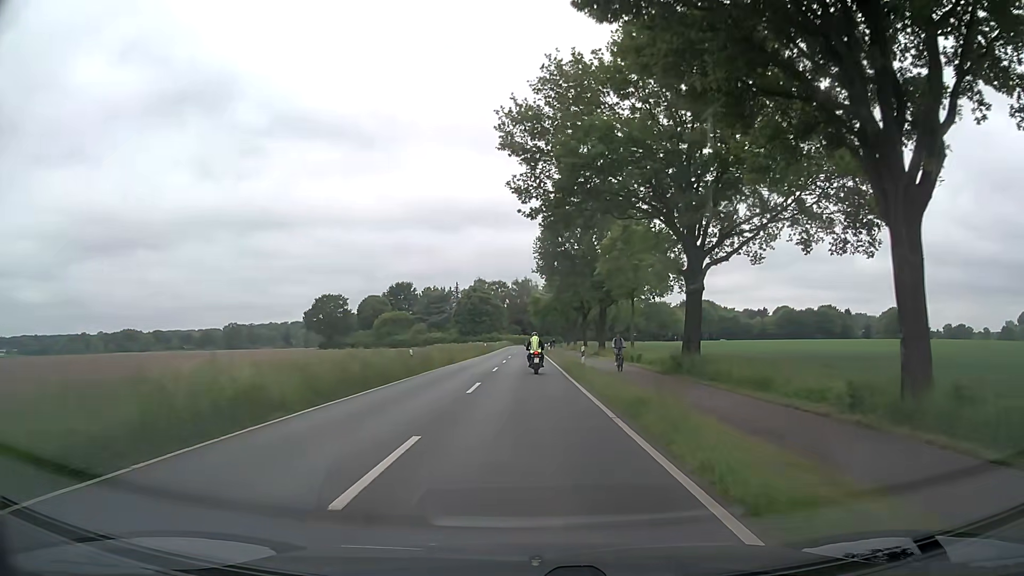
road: secondary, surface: asphalt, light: Day
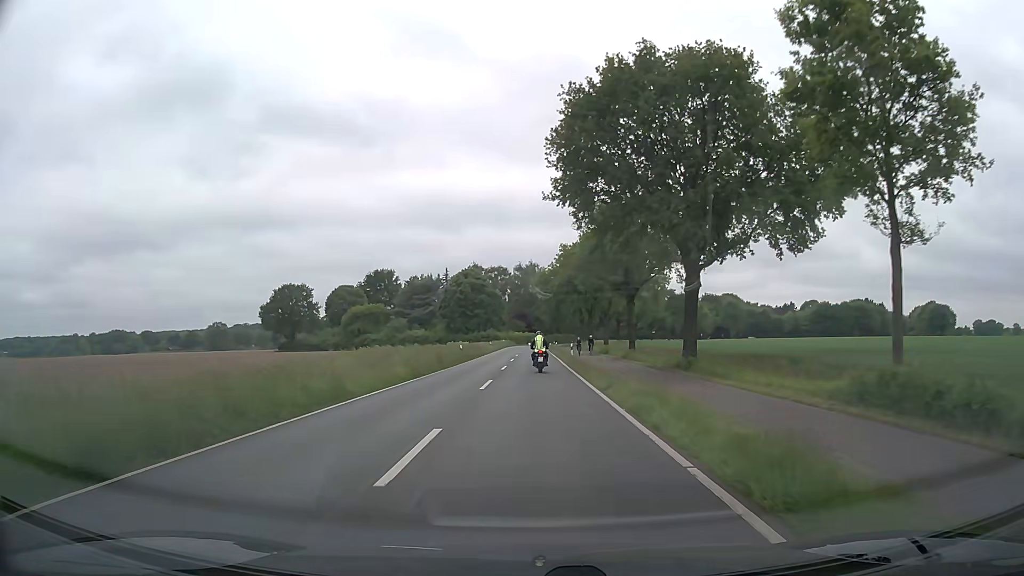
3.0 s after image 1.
(0.0, +35.7) m; 0°
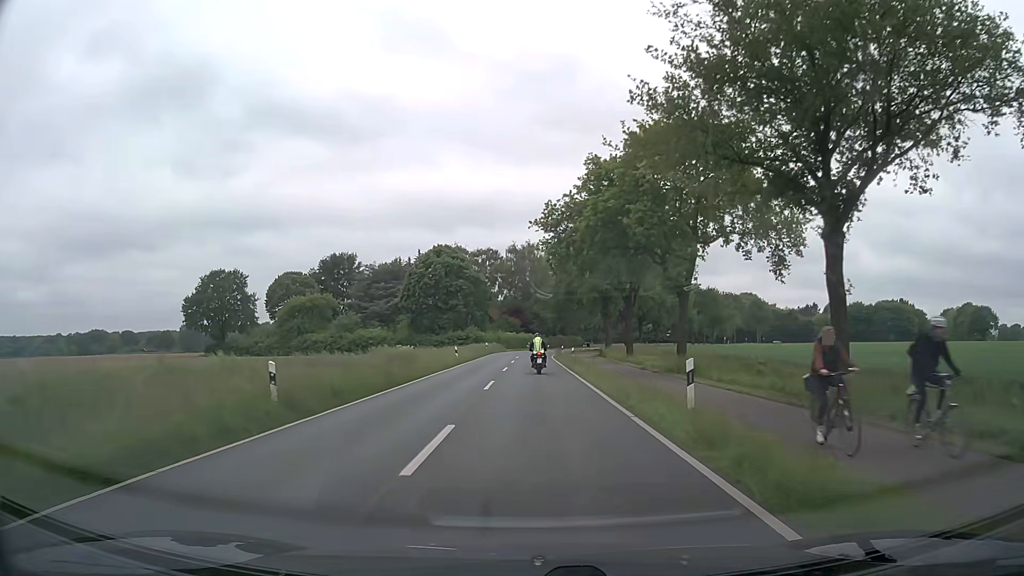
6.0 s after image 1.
(0.0, +36.1) m; 0°
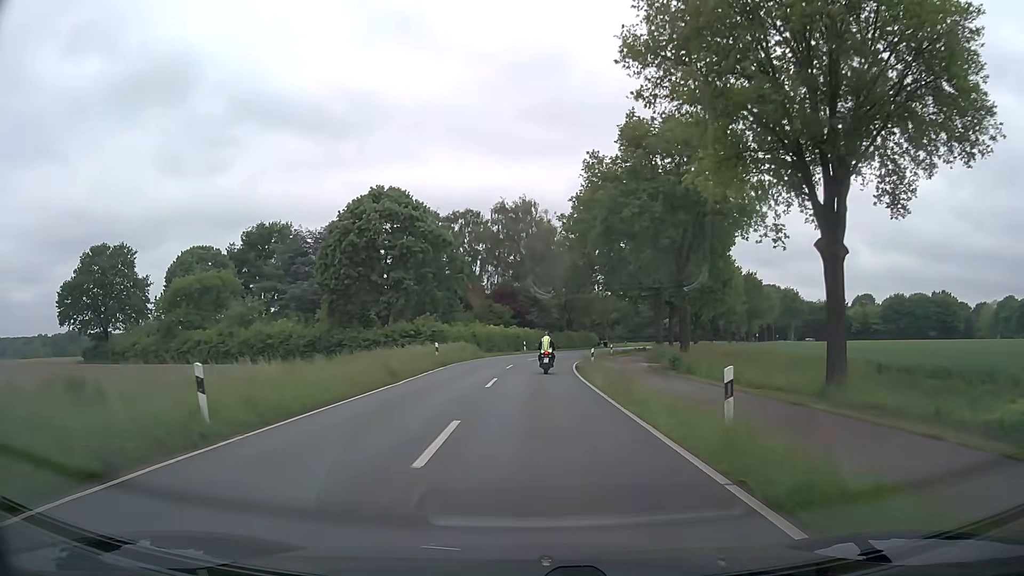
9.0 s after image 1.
(+0.1, +36.5) m; 0°
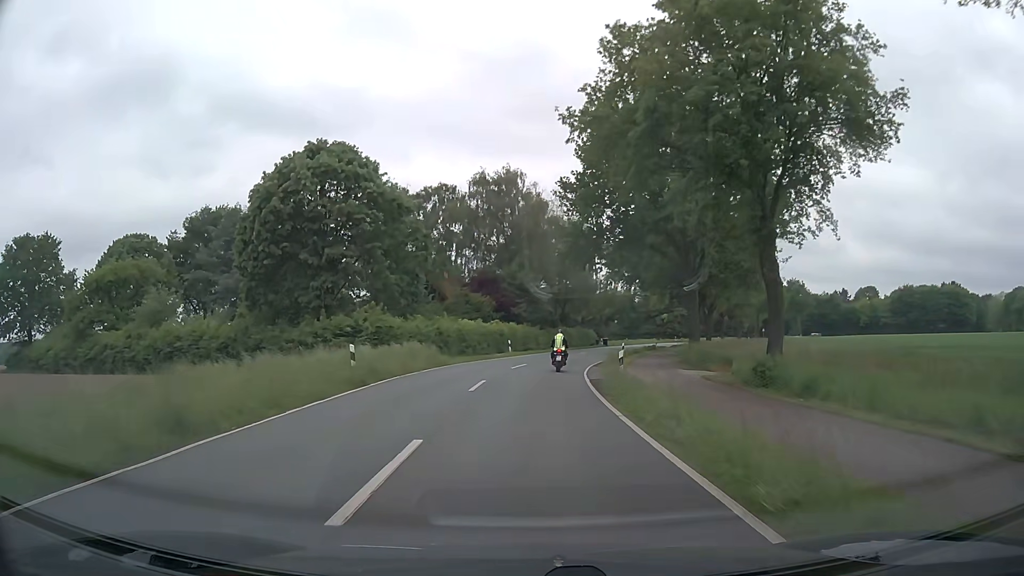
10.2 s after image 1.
(+0.2, +14.6) m; +1°
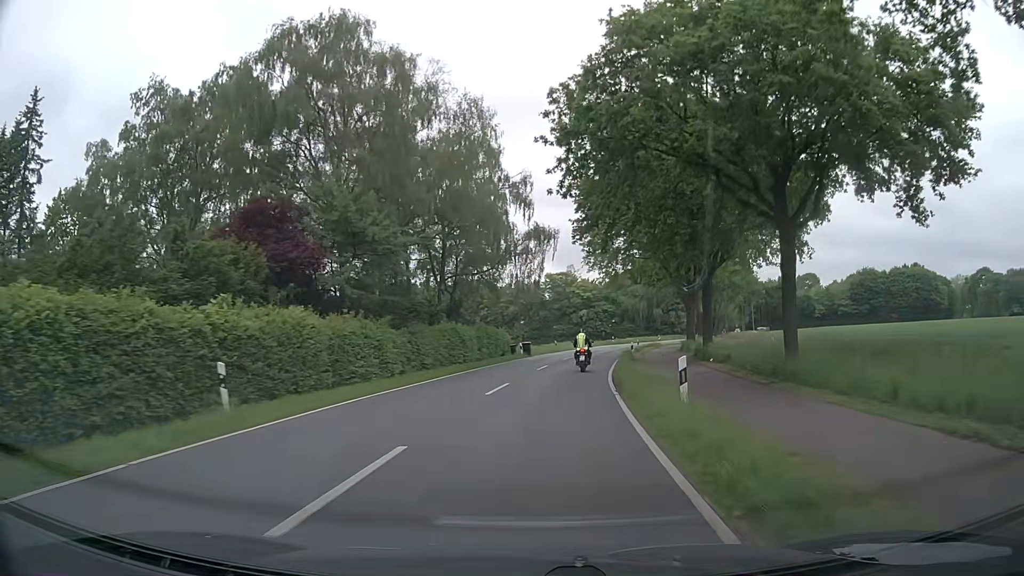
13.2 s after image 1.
(+2.2, +36.4) m; +9°
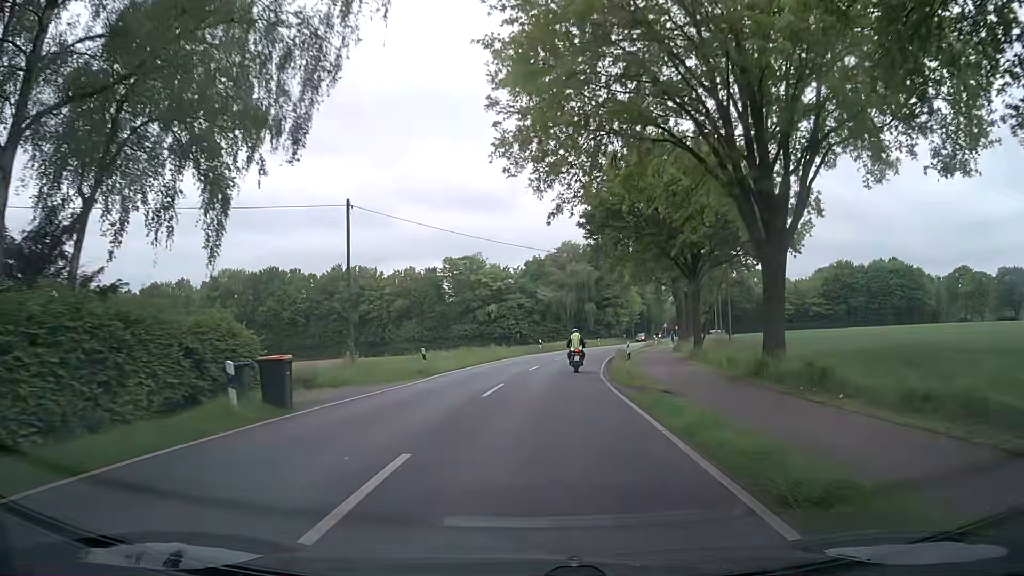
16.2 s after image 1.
(+2.8, +37.1) m; +8°
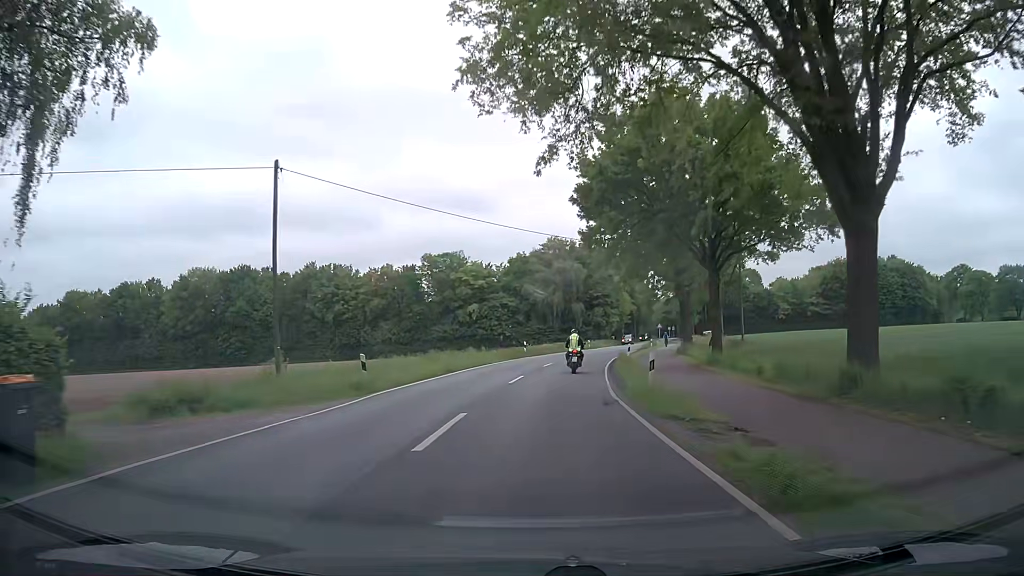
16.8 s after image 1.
(+0.1, +7.5) m; +2°
(0, +10) (+1, +20) (+1, +30) (+3, +40) (+4, +50) (+6, +60) (+8, +69) (+11, +79) (+13, +89) (+15, +99) m
